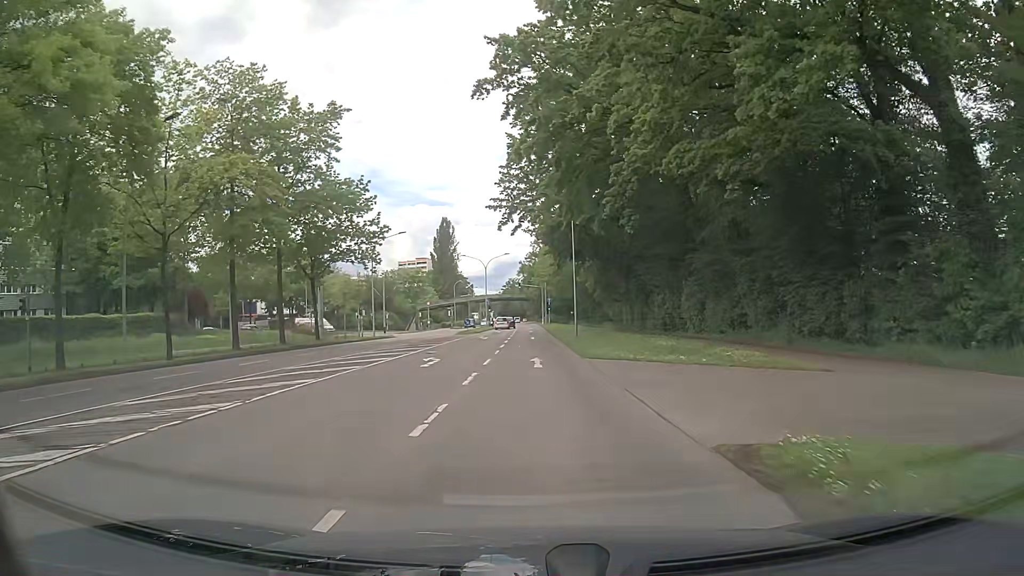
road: secondary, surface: asphalt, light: Day
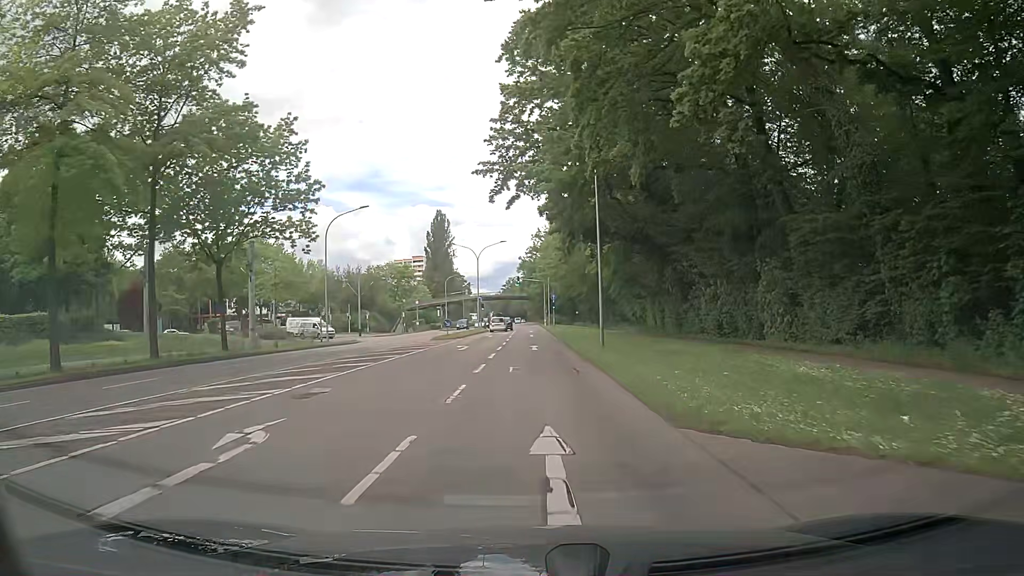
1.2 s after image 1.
(-0.1, +14.9) m; 0°
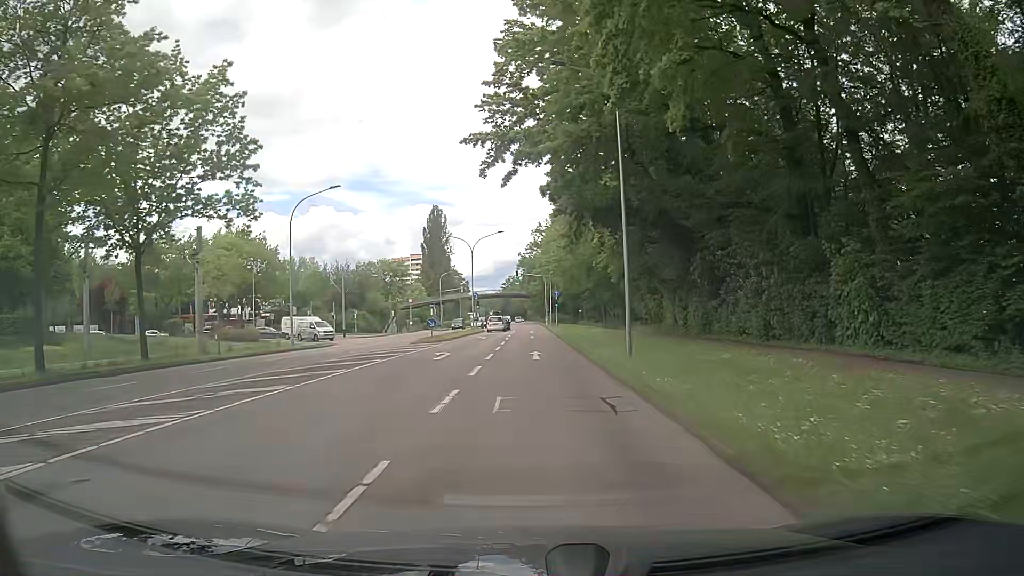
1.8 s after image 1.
(0.0, +7.5) m; 0°
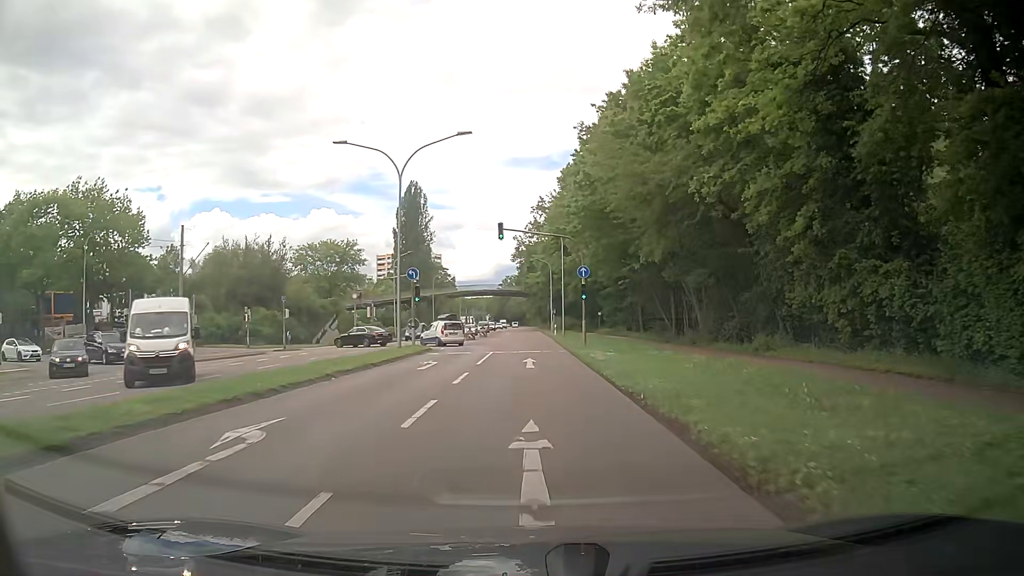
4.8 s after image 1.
(0.0, +37.5) m; 0°
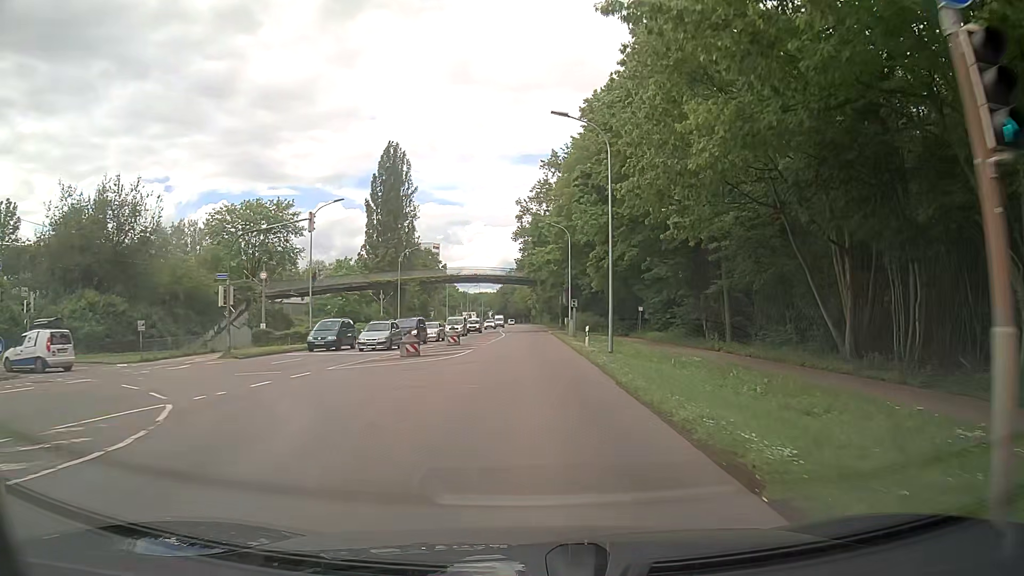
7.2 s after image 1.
(-0.2, +30.3) m; 0°
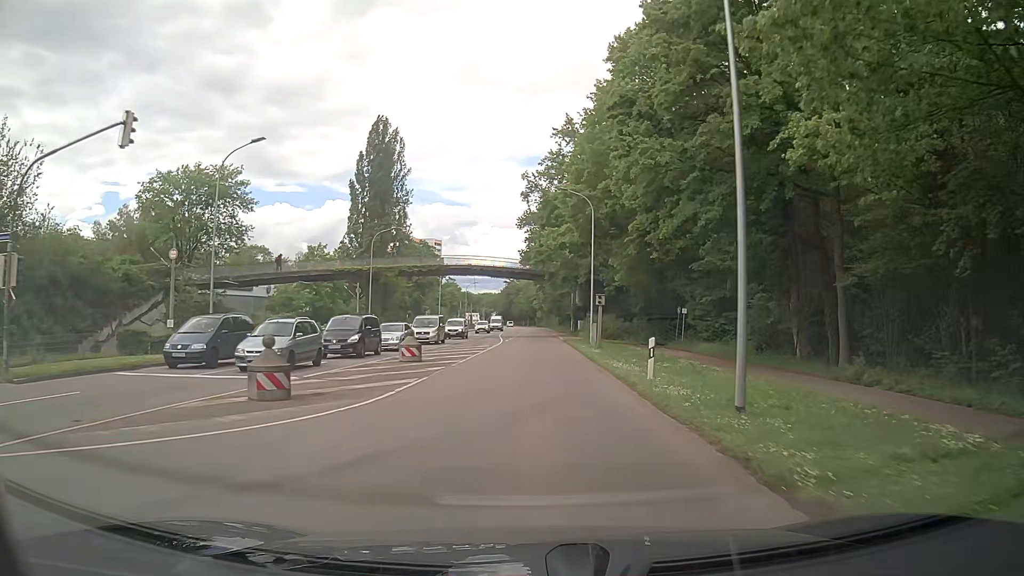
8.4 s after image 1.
(-0.1, +15.3) m; -1°
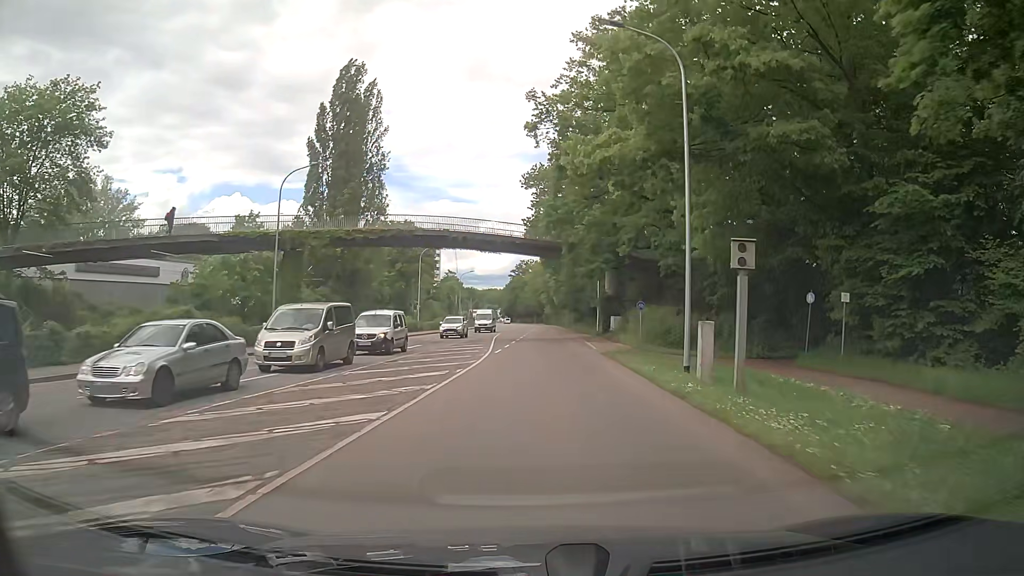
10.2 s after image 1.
(0.0, +23.1) m; 0°
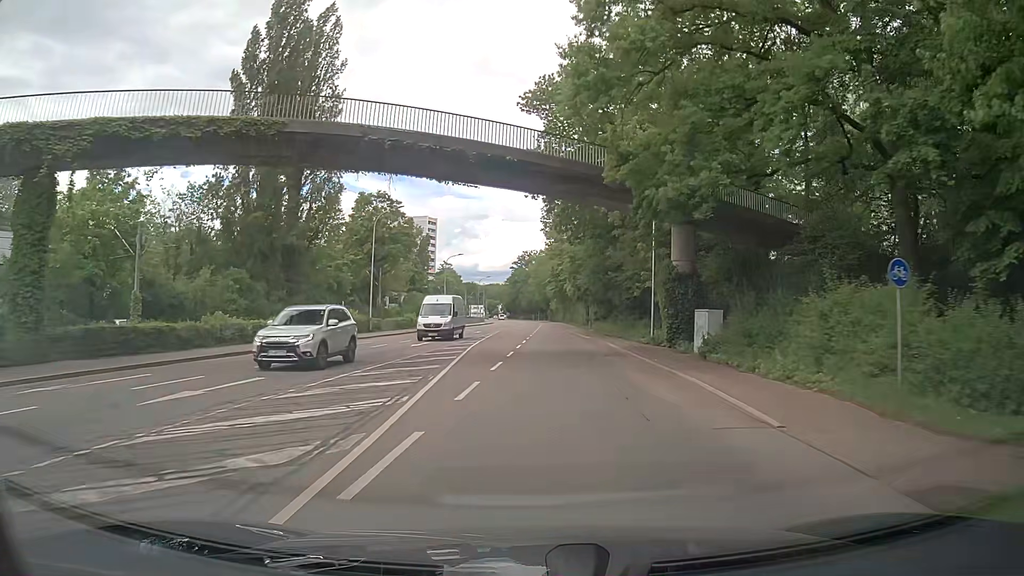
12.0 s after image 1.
(0.0, +23.2) m; 0°
(0, +10) (0, +20) (-1, +30) (-1, +40) (-1, +50) (-1, +60) (-1, +70) (-1, +80) (0, +90) (0, +100) m
